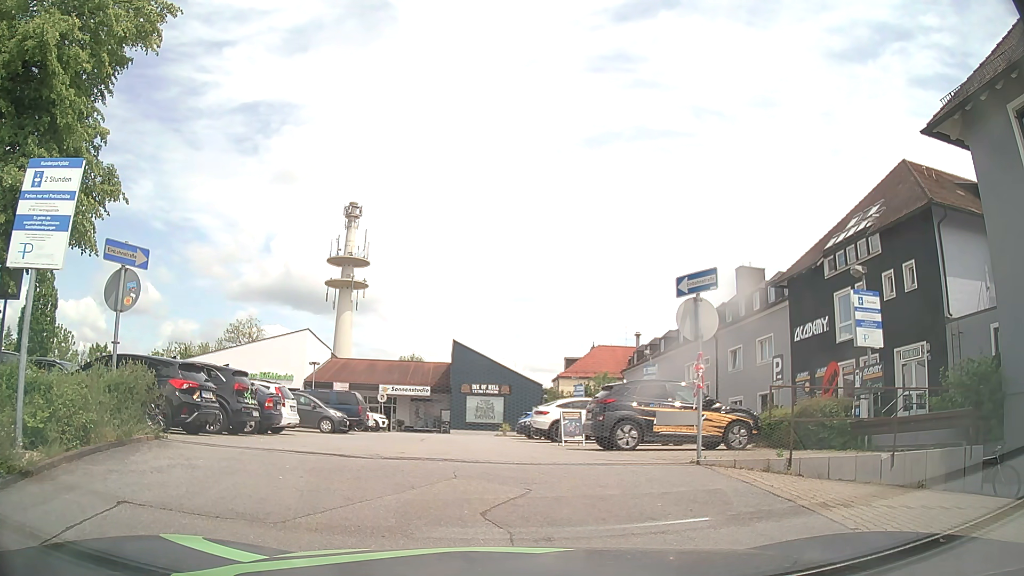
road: residential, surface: asphalt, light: Day
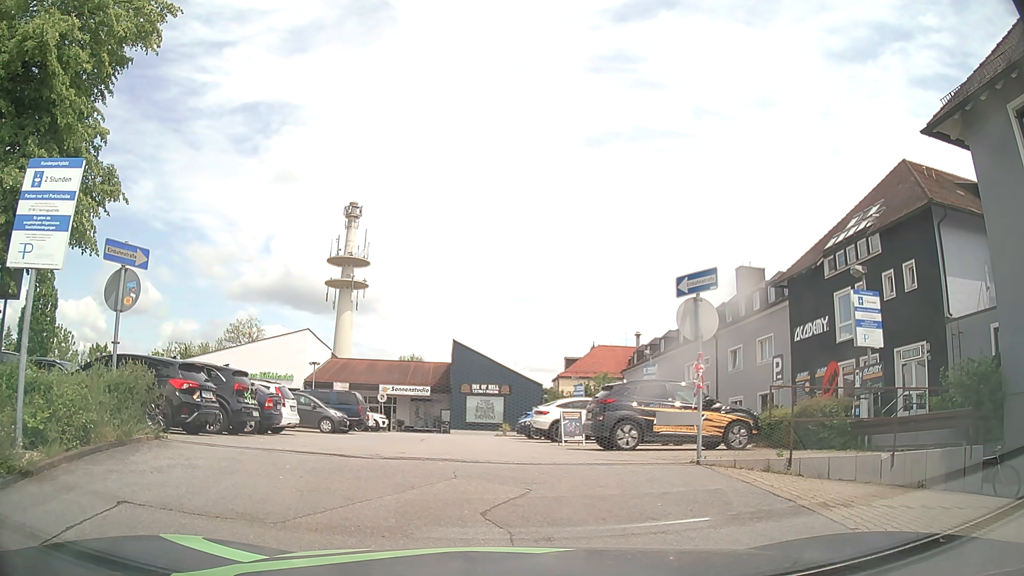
(0.0, 0.0) m; 0°
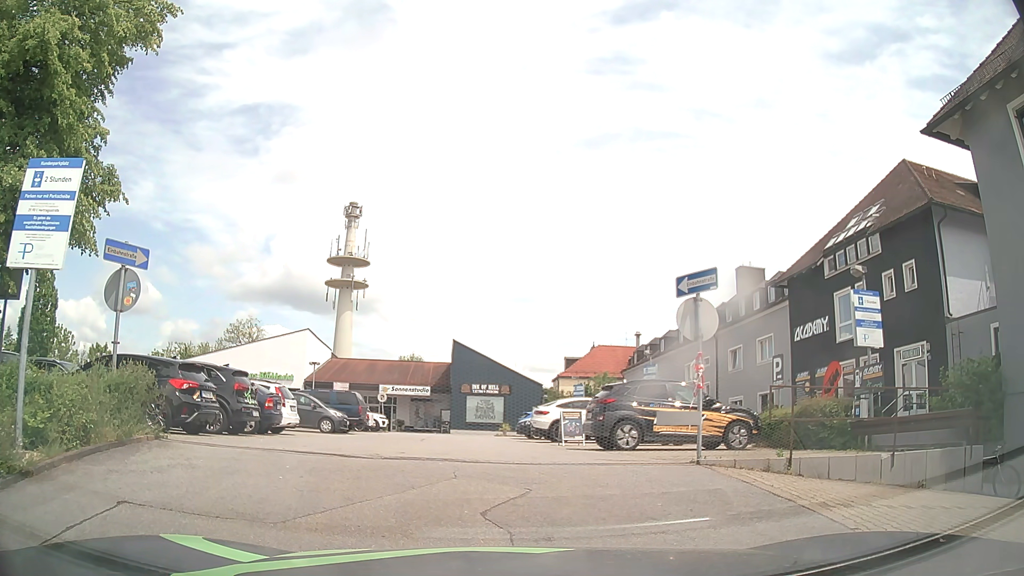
(0.0, 0.0) m; 0°
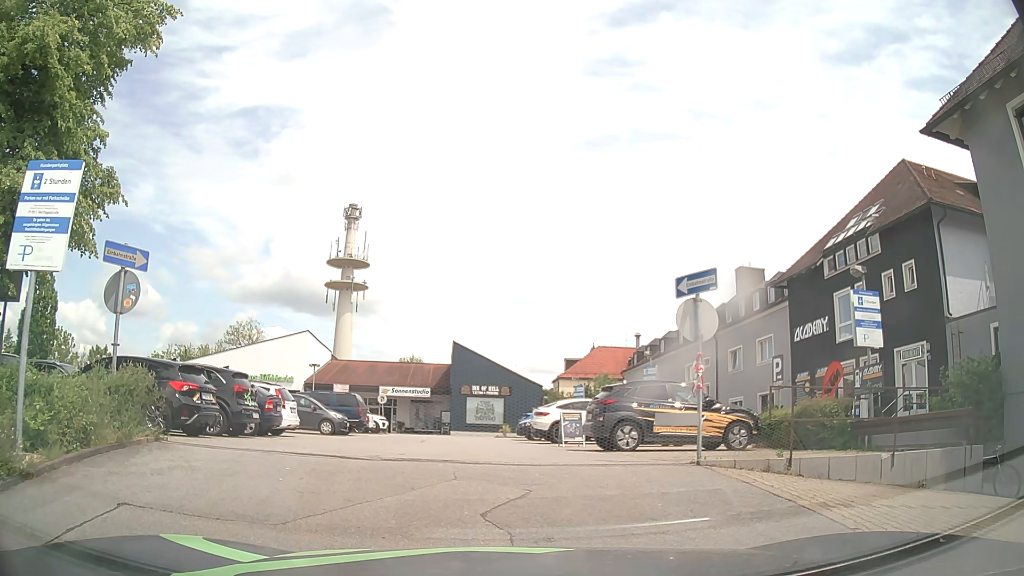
(0.0, 0.0) m; 0°
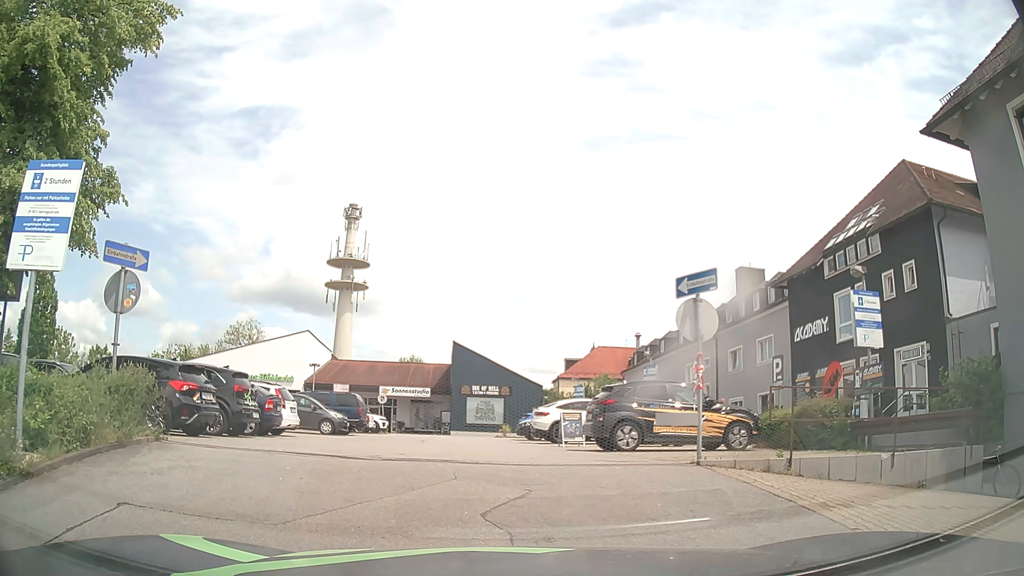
(0.0, 0.0) m; 0°
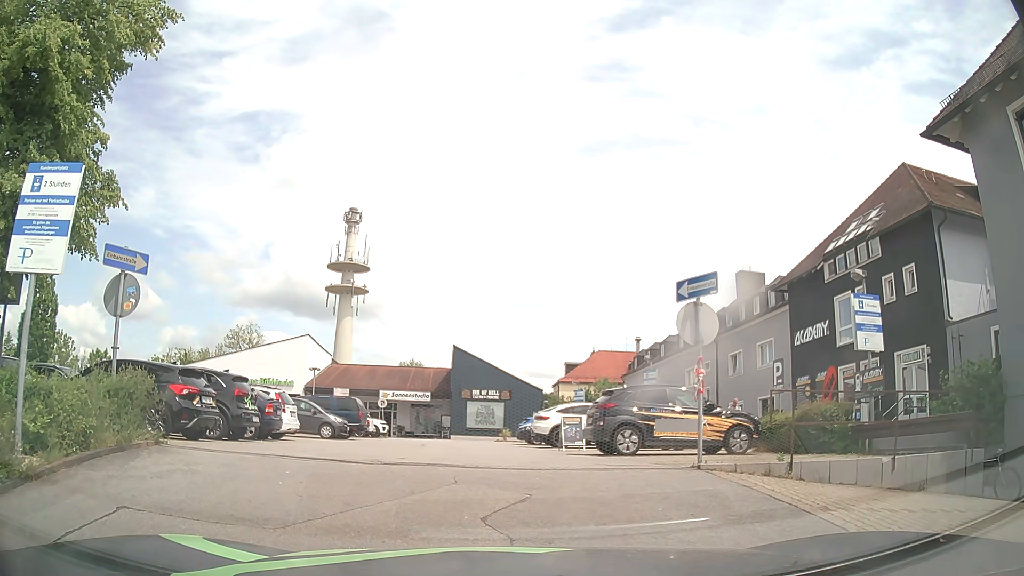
(0.0, 0.0) m; 0°
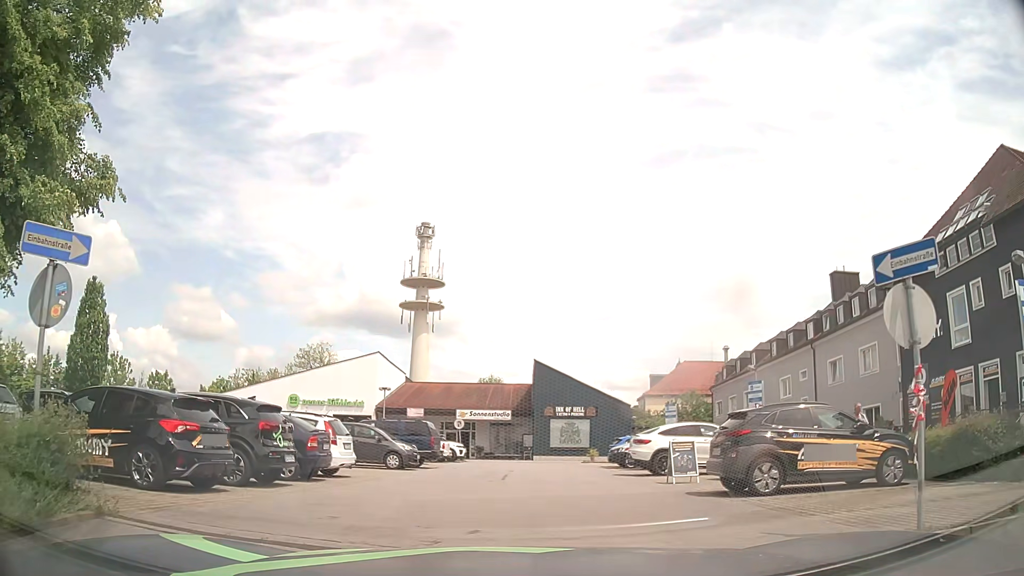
(-0.1, +3.6) m; -4°
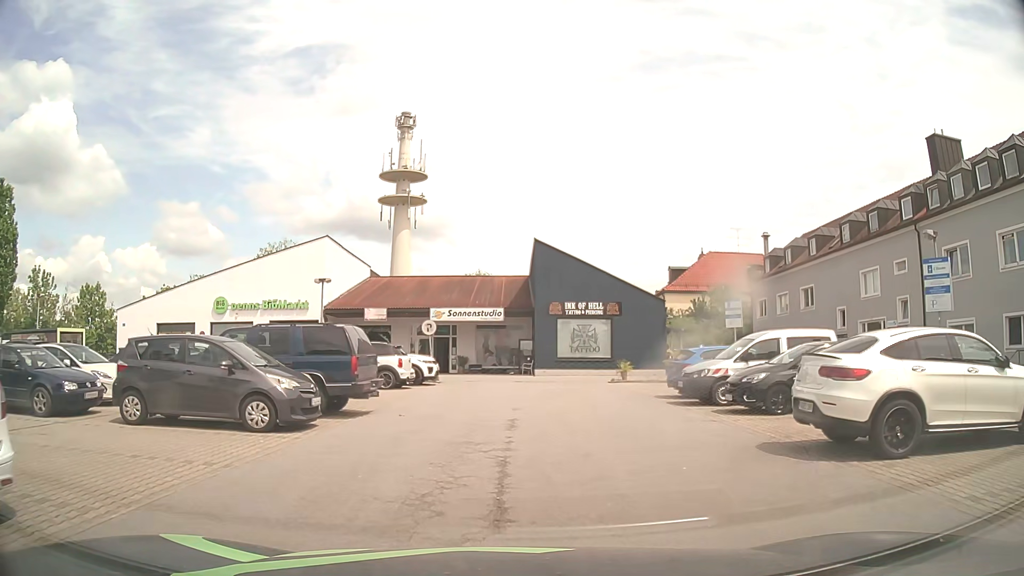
(-0.3, +13.1) m; 0°
